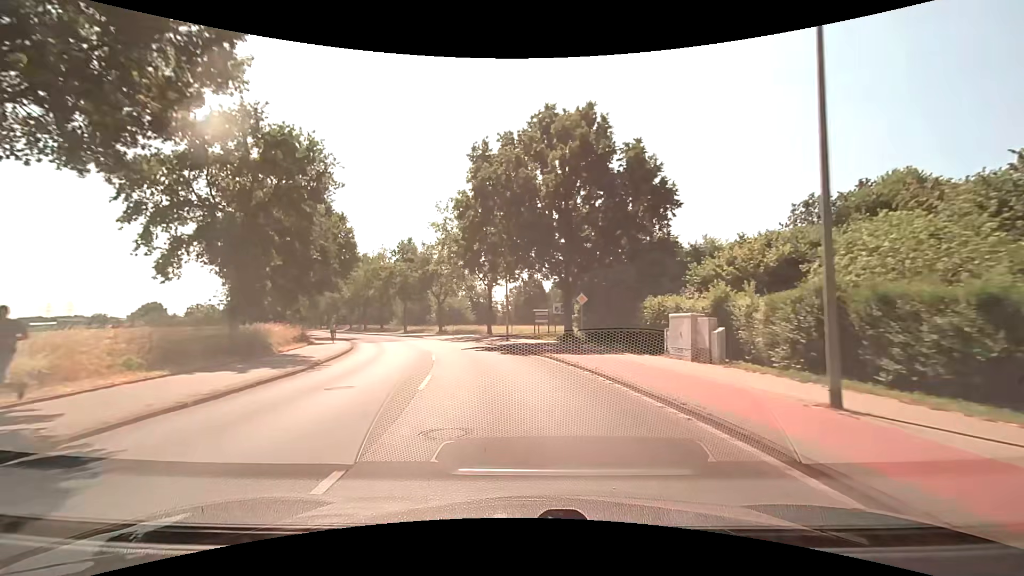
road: secondary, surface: asphalt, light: Day
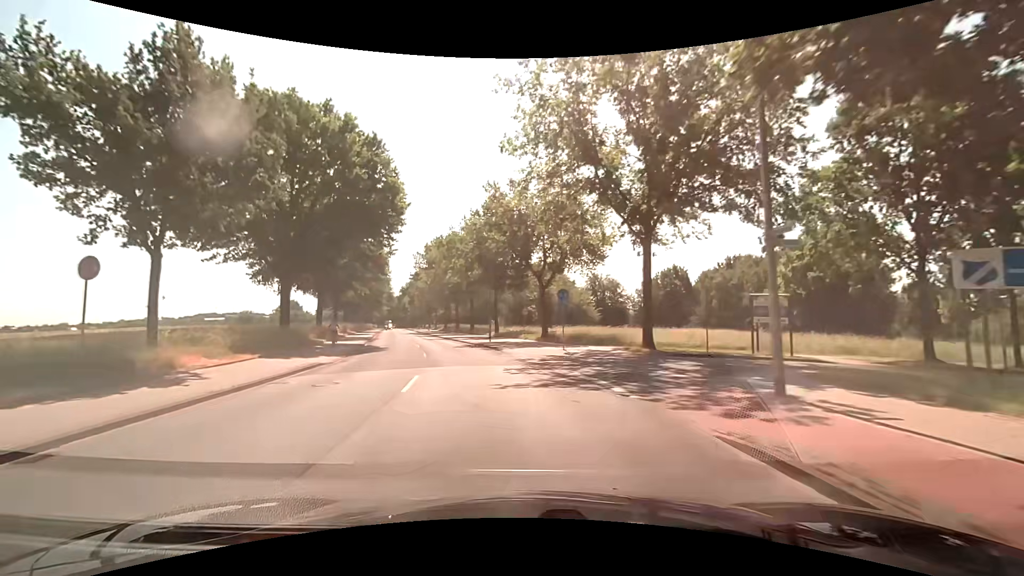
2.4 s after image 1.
(-3.0, +28.3) m; -13°
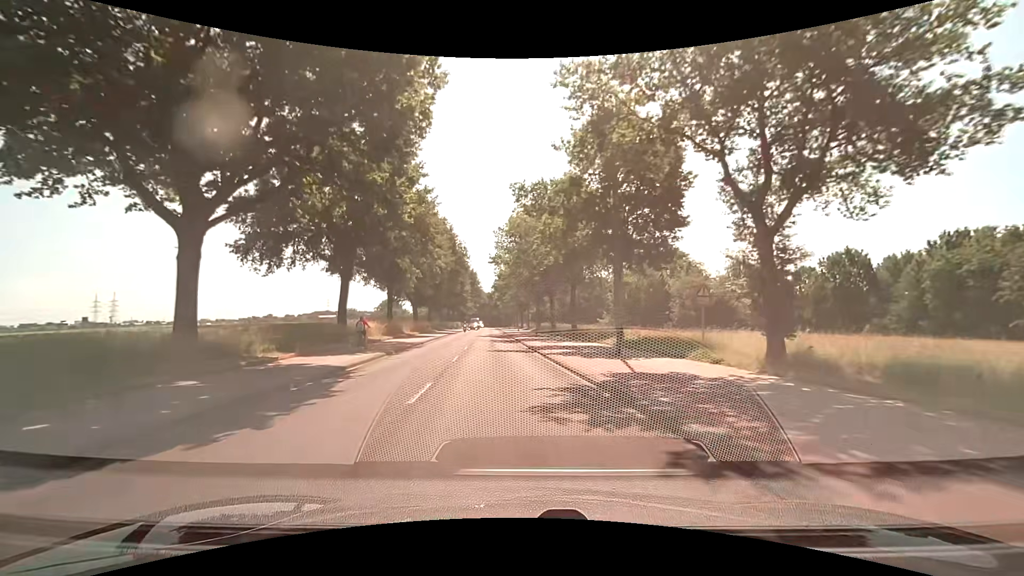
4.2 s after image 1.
(-2.4, +21.3) m; -12°
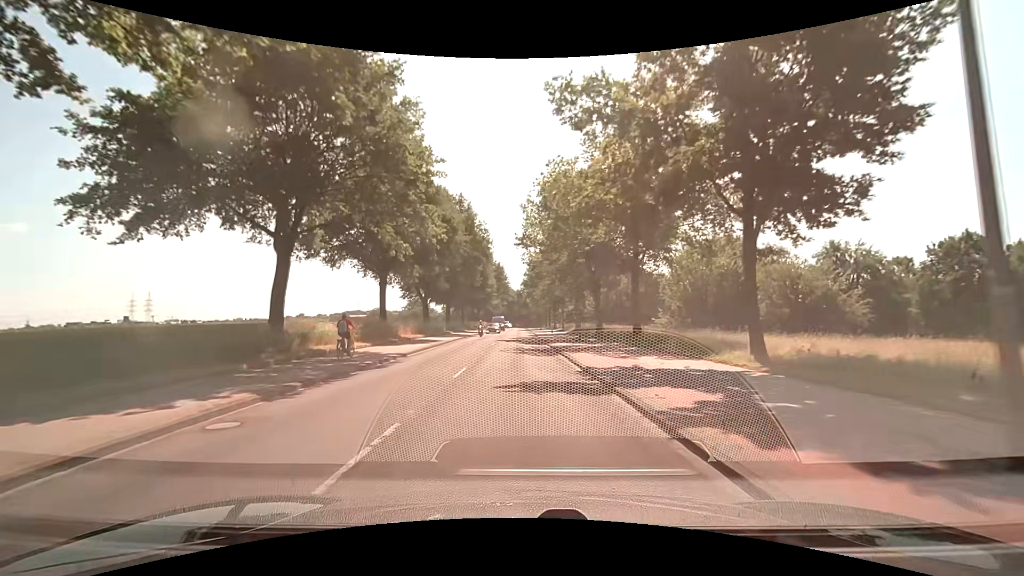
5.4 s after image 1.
(-0.4, +13.9) m; -3°
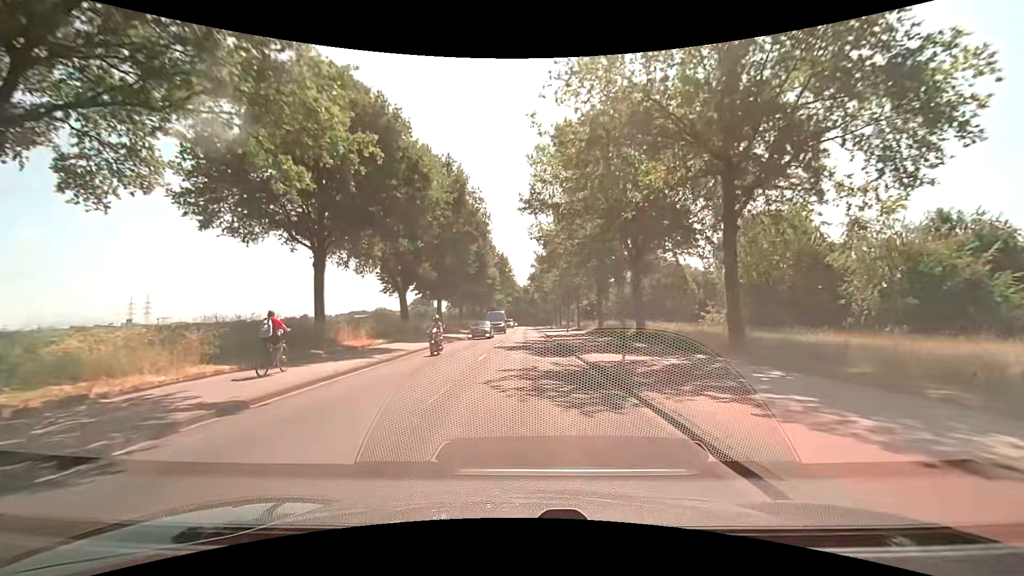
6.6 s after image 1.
(-0.2, +13.8) m; -1°
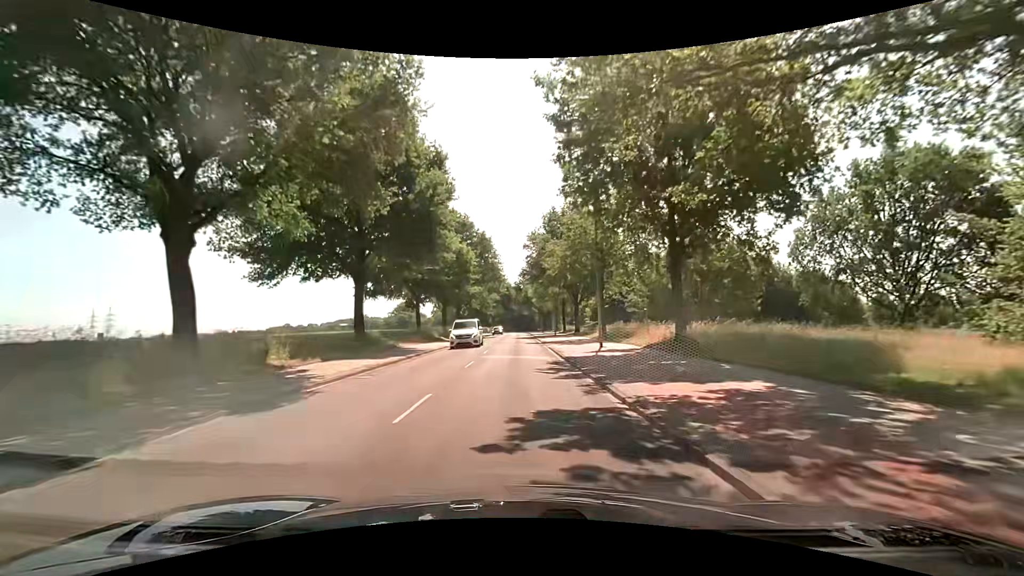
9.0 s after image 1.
(+0.1, +28.1) m; 0°
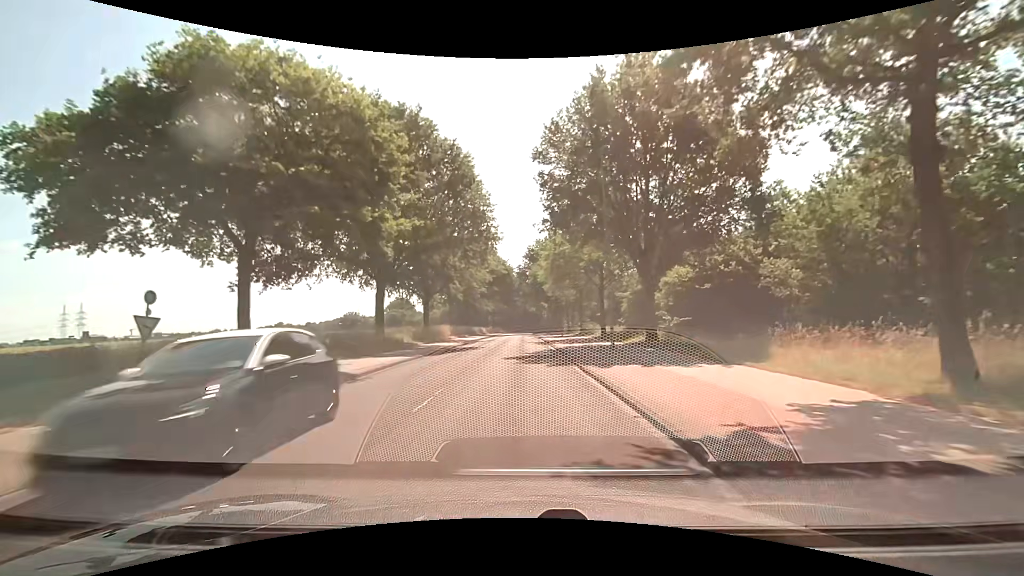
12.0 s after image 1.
(-0.1, +35.0) m; -1°
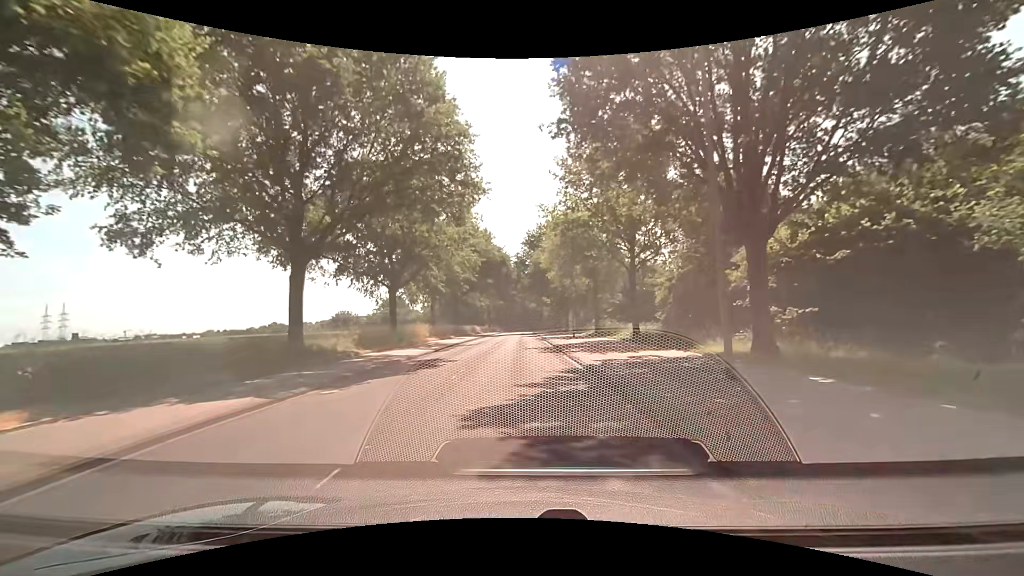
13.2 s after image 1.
(+0.2, +13.8) m; +2°
(0, +10) (0, +20) (0, +30) (-1, +40) (-1, +50) (-1, +60) (-1, +70) (-1, +80) (-1, +90) (-1, +100) m
